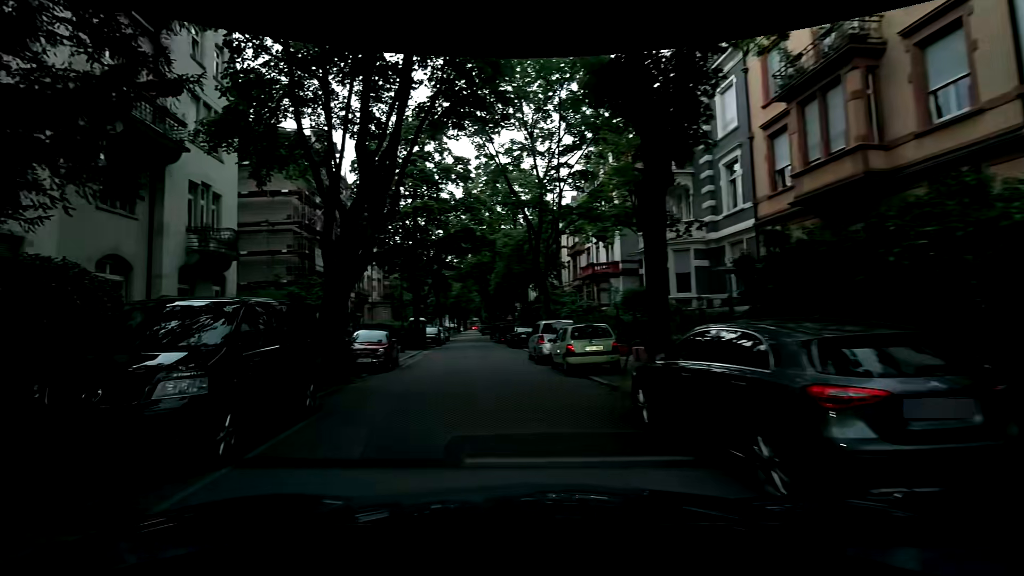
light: Day
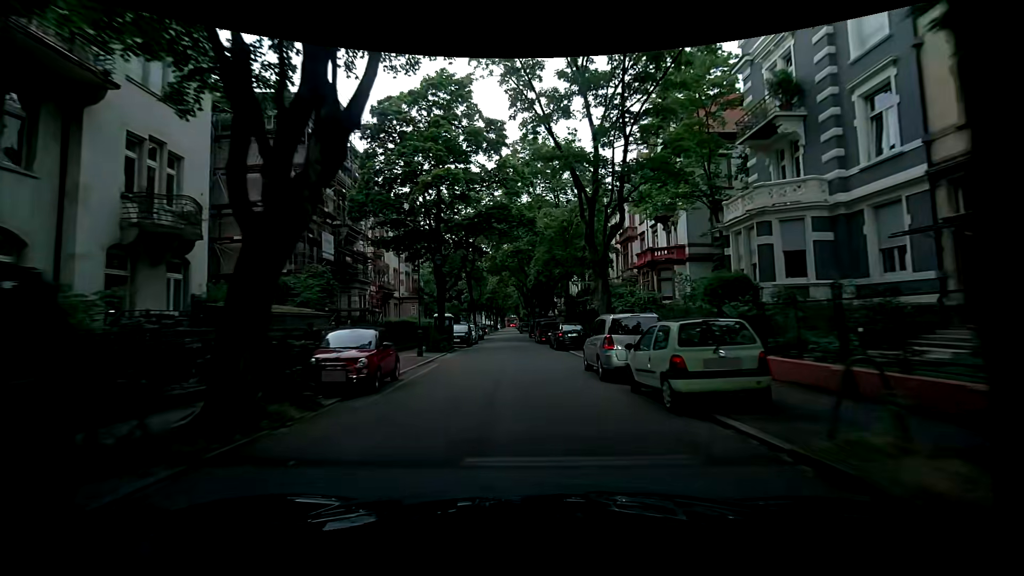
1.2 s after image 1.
(-0.2, +6.5) m; -4°
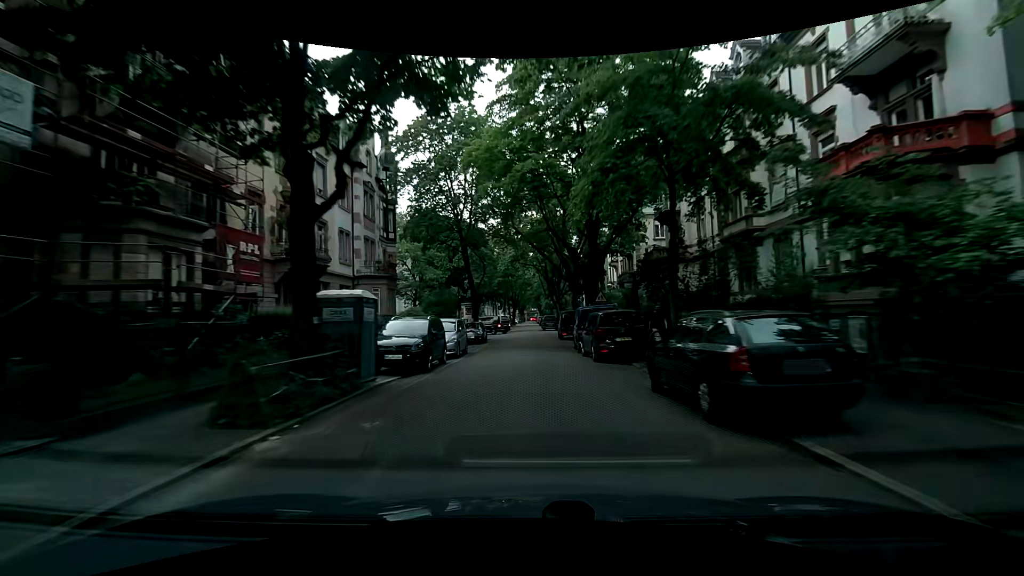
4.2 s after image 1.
(-0.5, +20.8) m; 0°
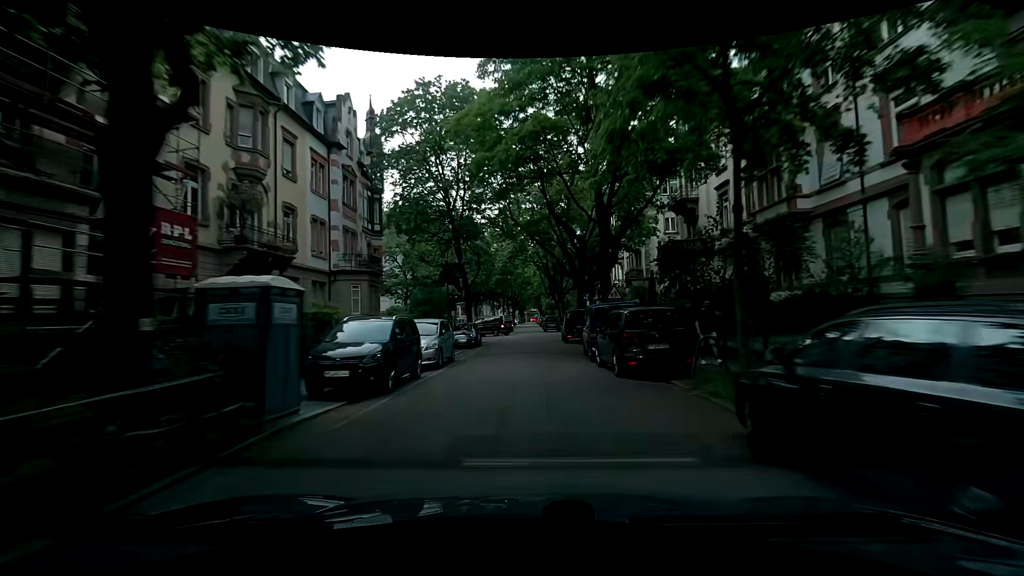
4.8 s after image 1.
(0.0, +4.1) m; 0°
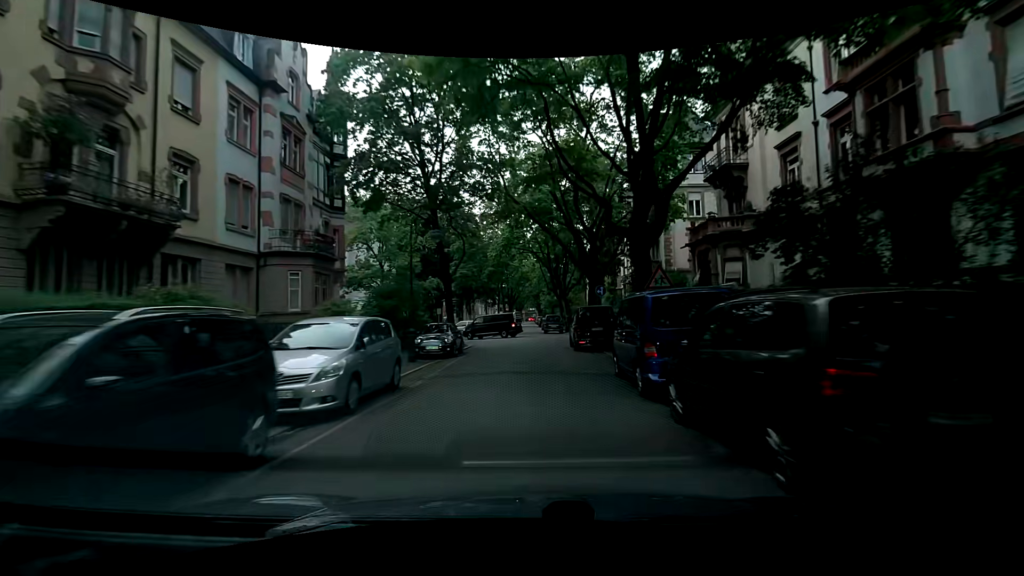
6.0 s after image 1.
(-0.1, +7.9) m; +2°
